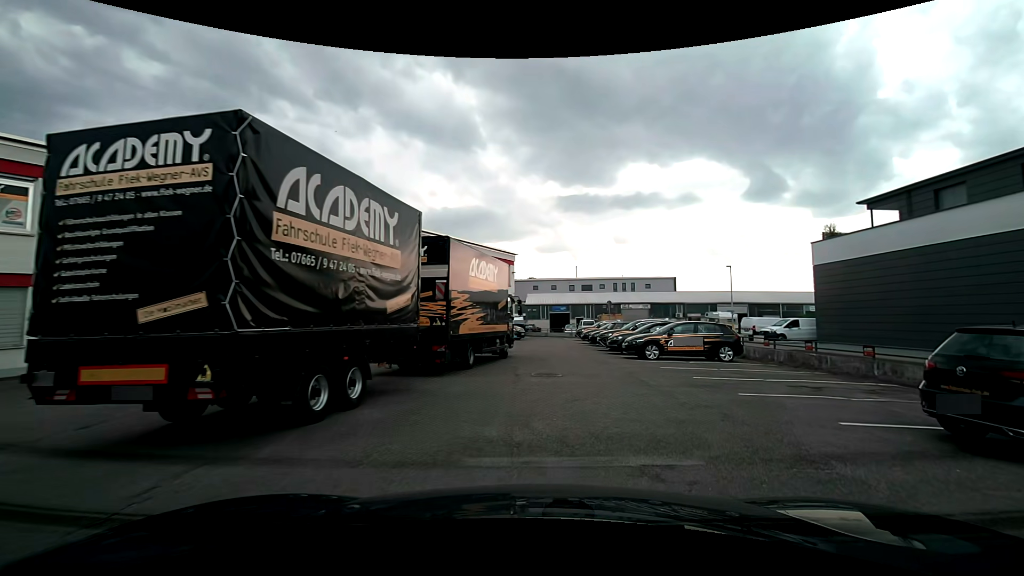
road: unclassified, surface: asphalt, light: Day
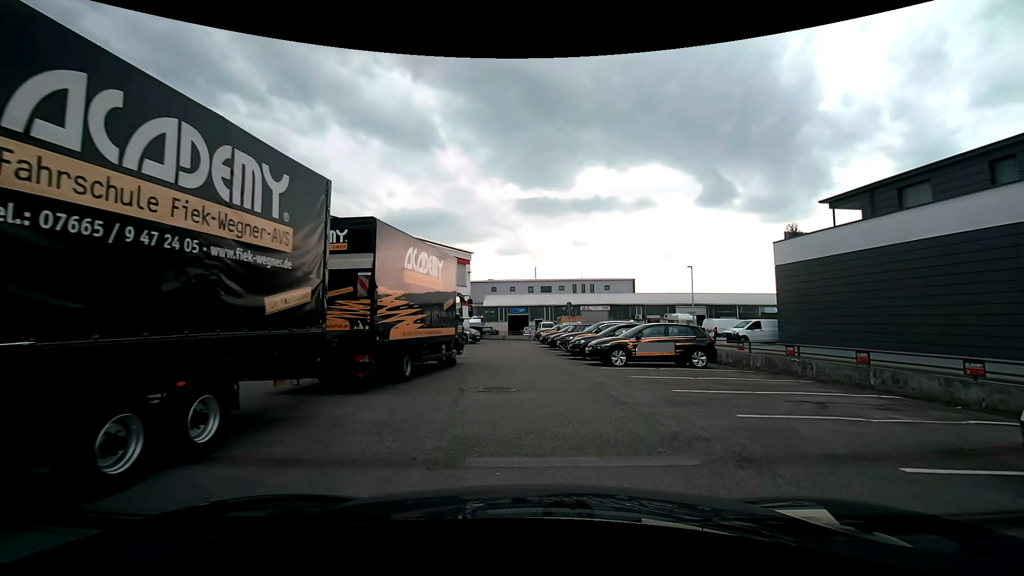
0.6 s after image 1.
(+0.1, +2.4) m; +3°
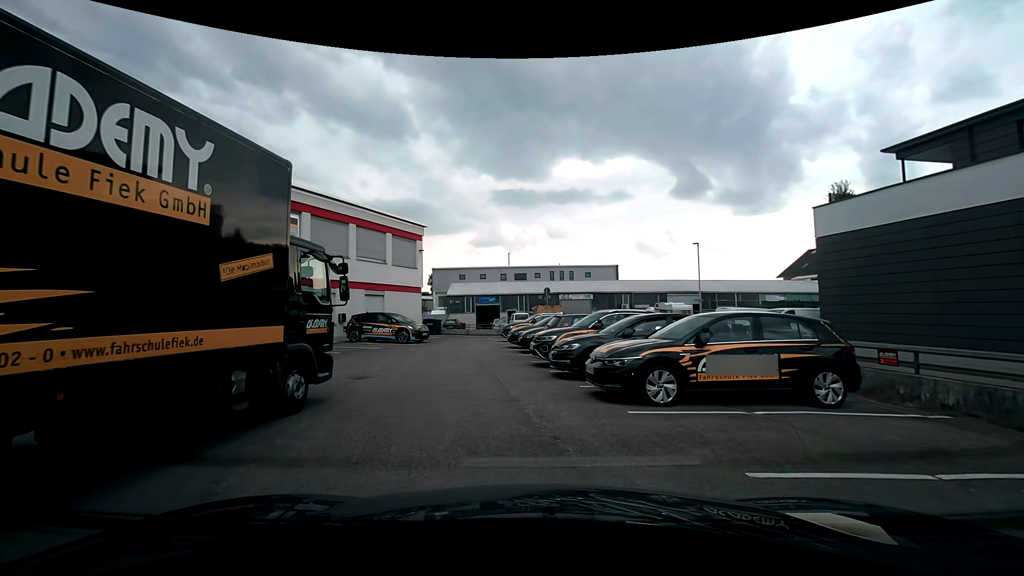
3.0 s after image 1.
(+0.6, +8.8) m; +2°
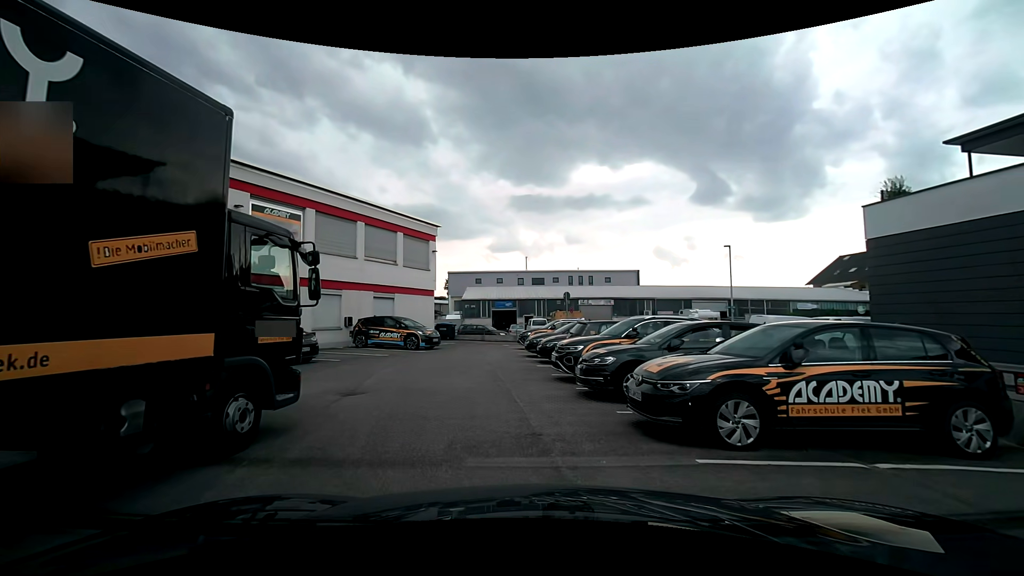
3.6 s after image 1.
(0.0, +1.9) m; -2°
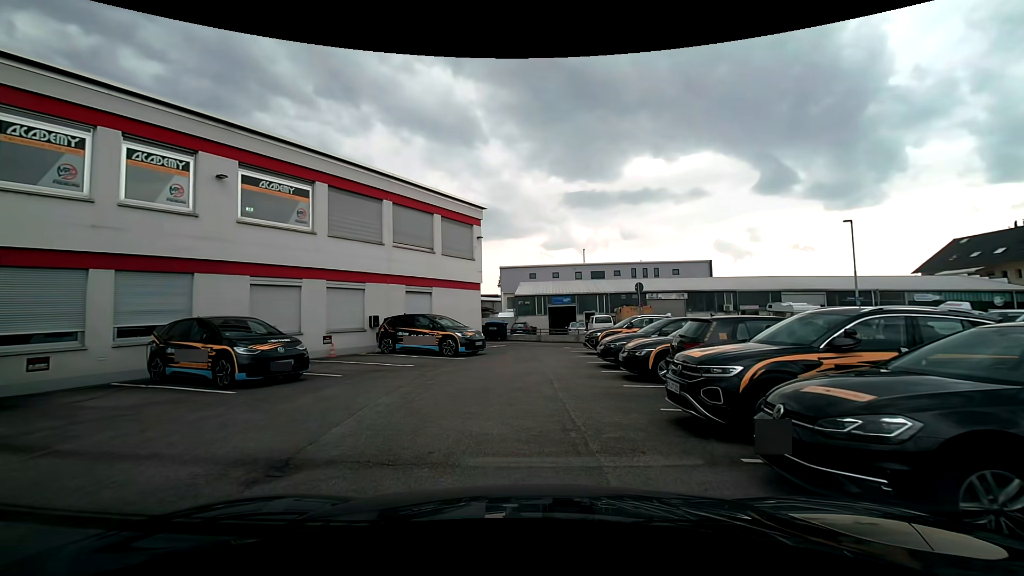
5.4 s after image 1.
(-0.2, +5.2) m; -5°
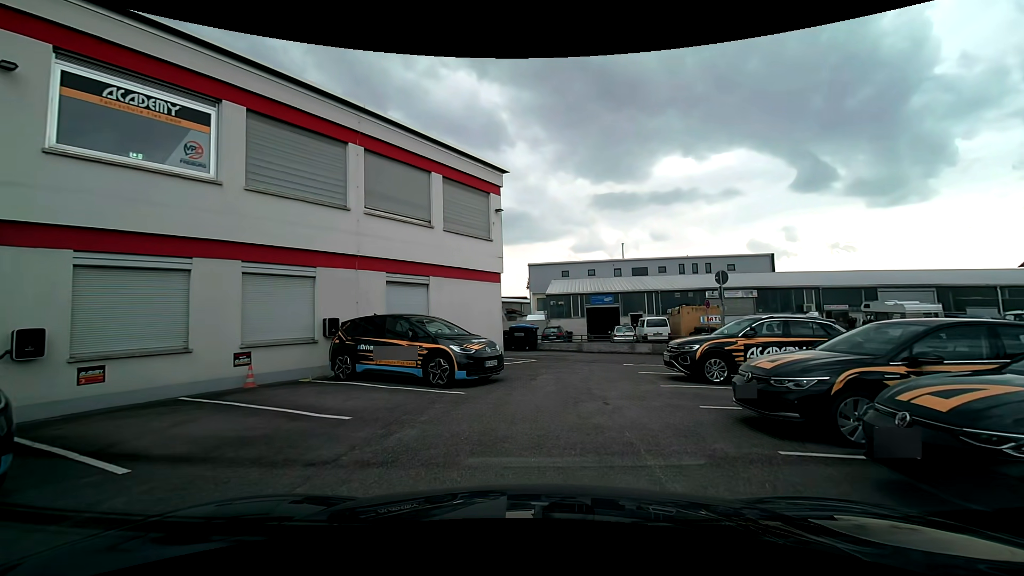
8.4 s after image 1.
(-0.2, +7.6) m; -4°
